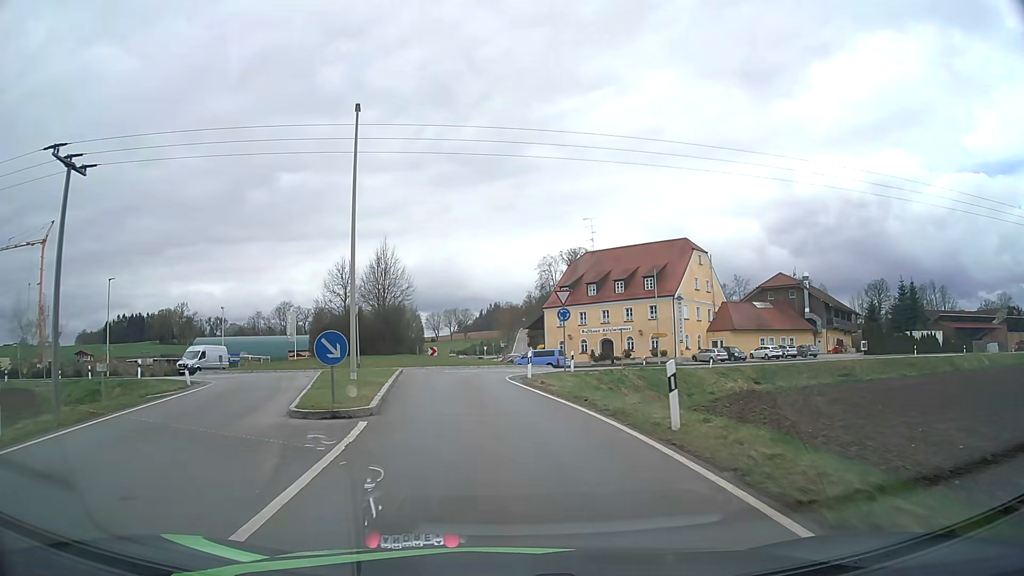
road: tertiary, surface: asphalt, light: Day
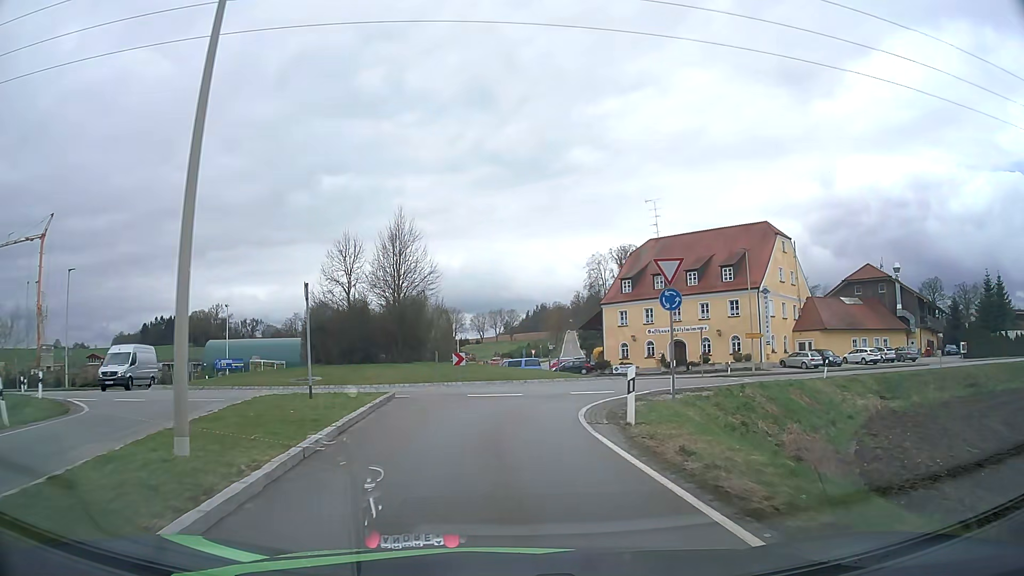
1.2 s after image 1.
(-0.4, +12.0) m; -4°
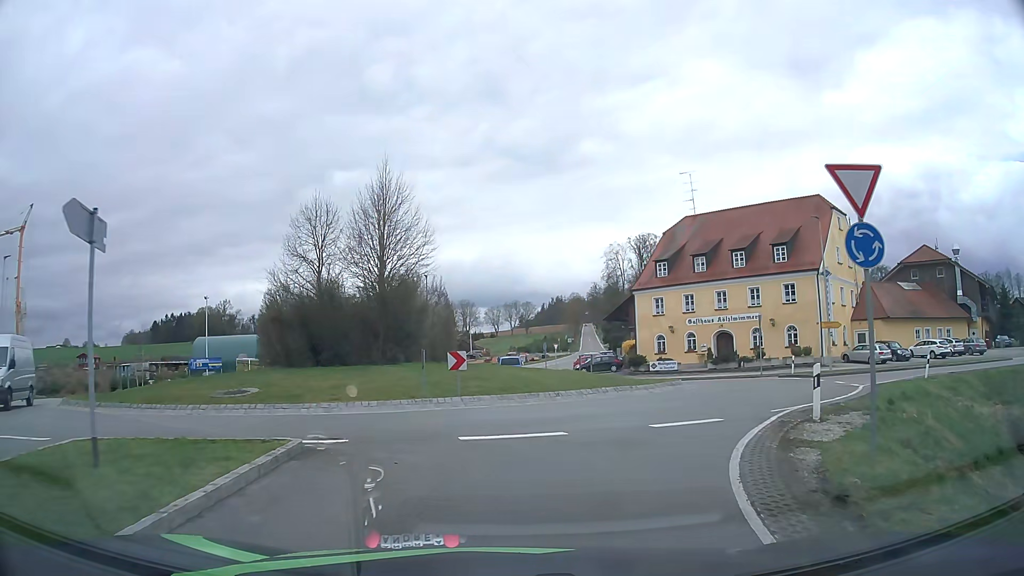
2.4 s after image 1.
(-0.2, +8.9) m; -1°
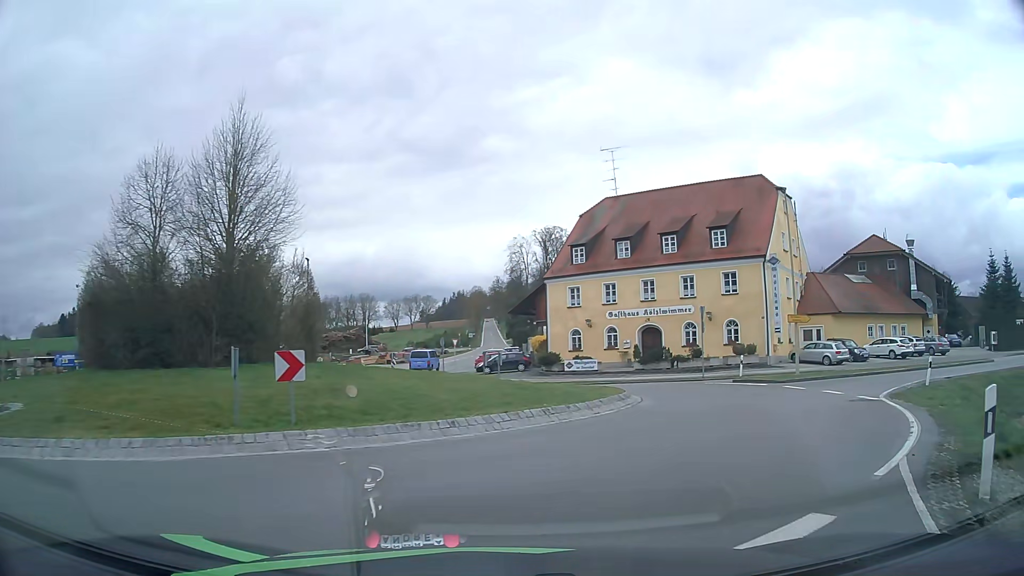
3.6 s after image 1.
(+0.3, +7.1) m; +8°
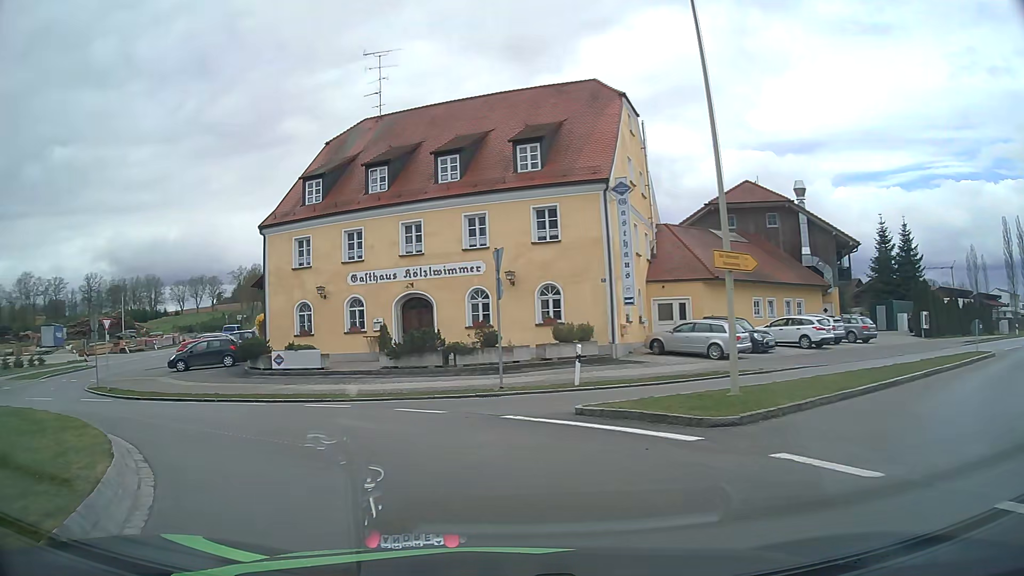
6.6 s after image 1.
(+4.6, +17.0) m; +18°
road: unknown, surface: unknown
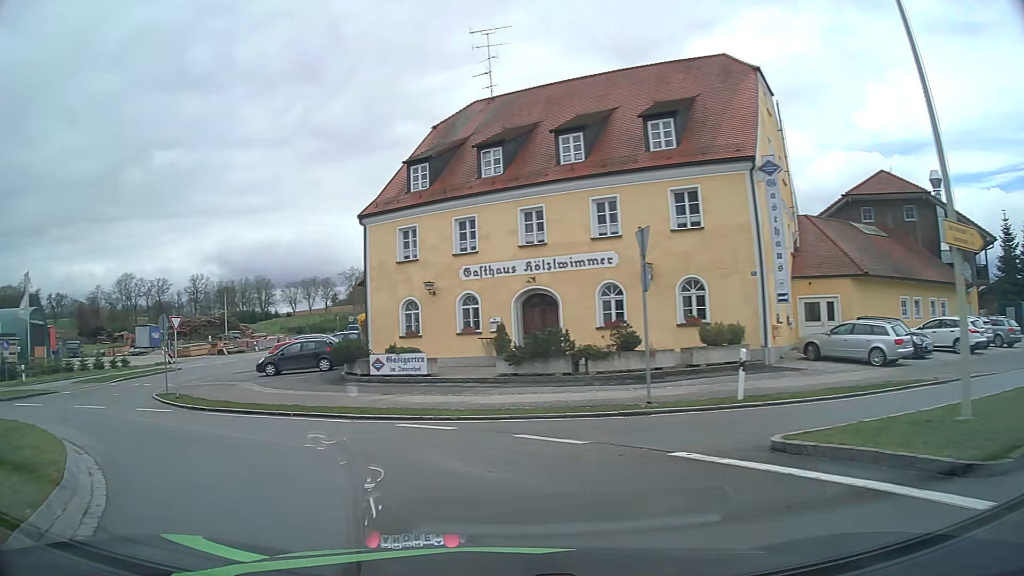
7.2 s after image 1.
(-0.3, +3.7) m; -10°
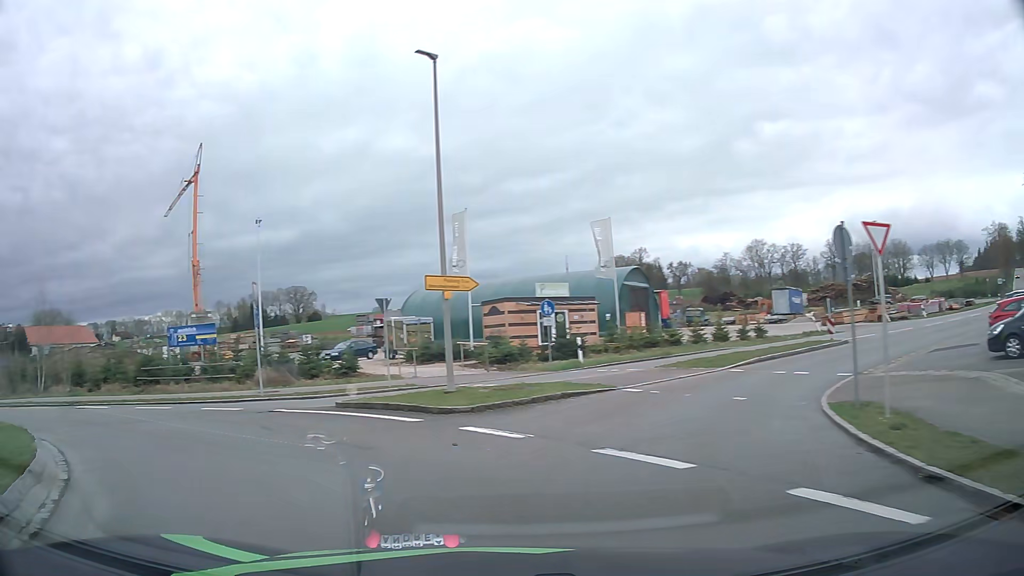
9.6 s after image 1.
(-6.4, +12.9) m; -55°
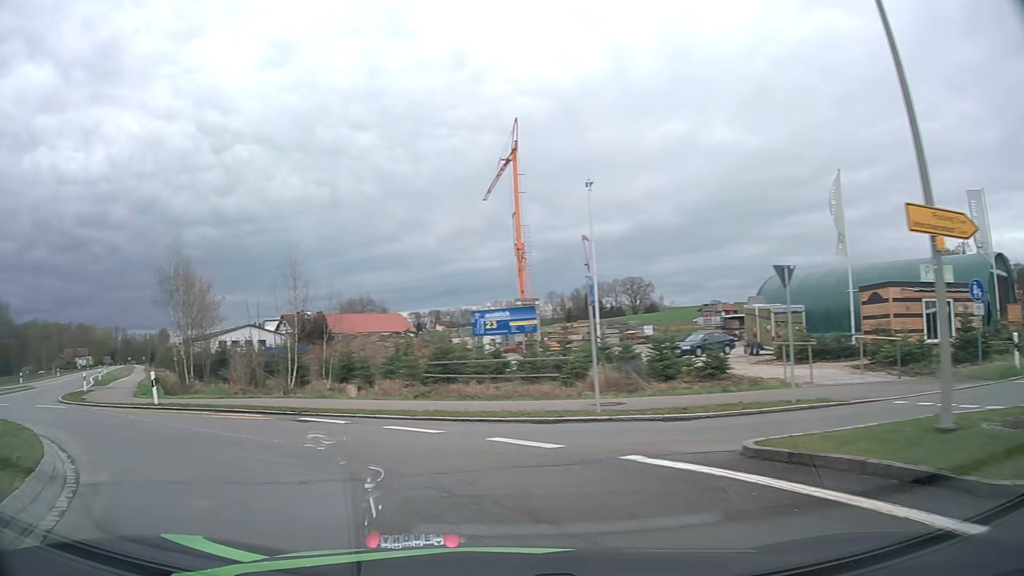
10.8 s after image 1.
(-1.9, +7.4) m; -29°
(-3, +9) (-11, +16) (-18, +22) (-25, +30) (-30, +38) (-35, +47) (-41, +55) (-46, +63) (-52, +72) (-57, +80) m
